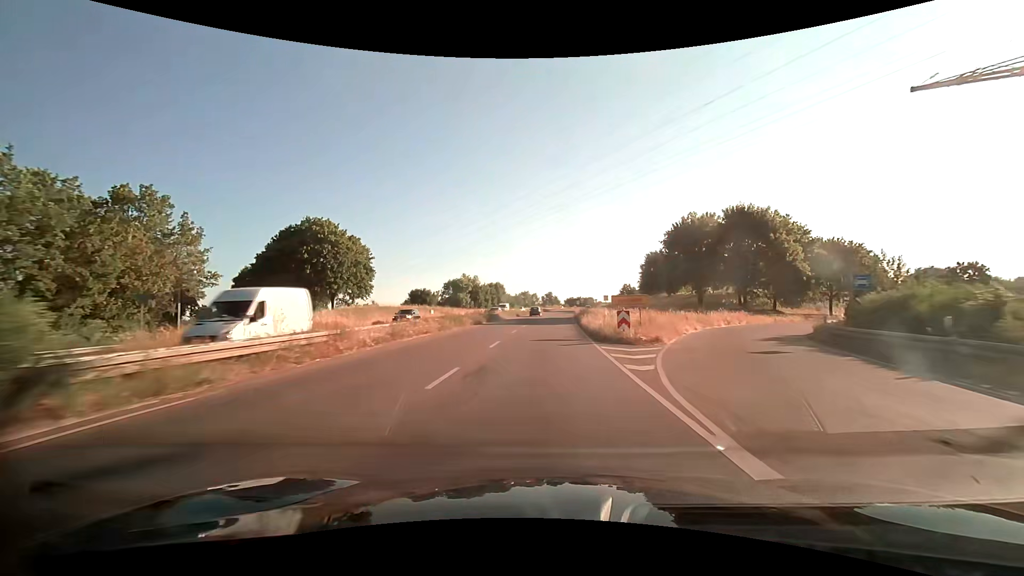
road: trunk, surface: asphalt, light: Day
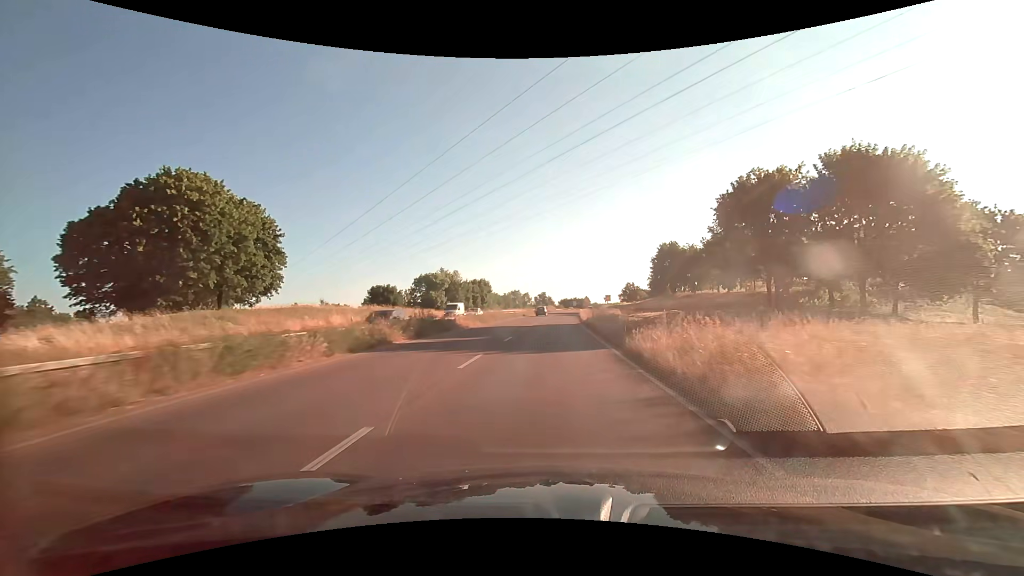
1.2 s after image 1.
(+0.1, +24.6) m; +1°
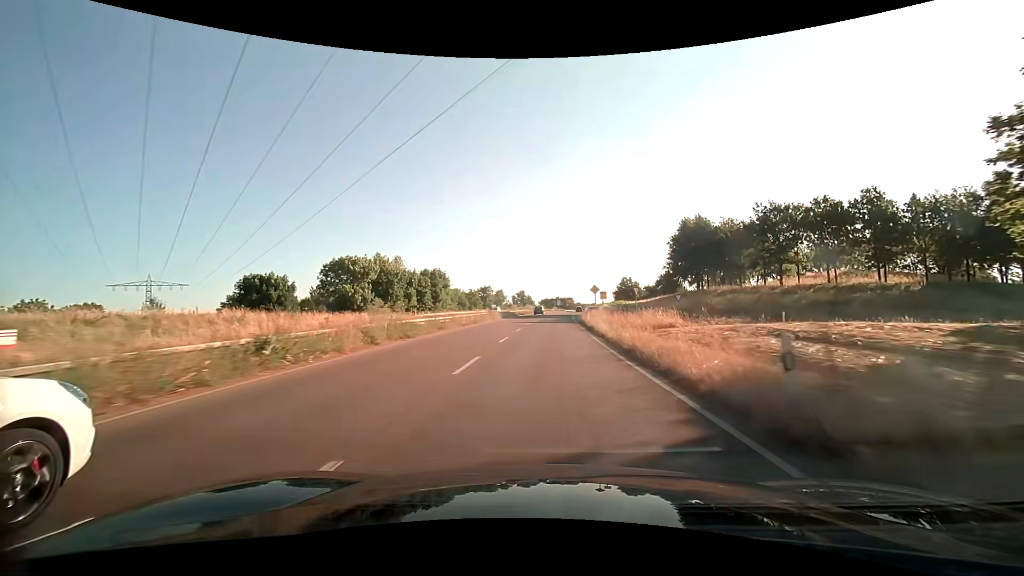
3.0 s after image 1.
(+0.7, +36.9) m; +2°
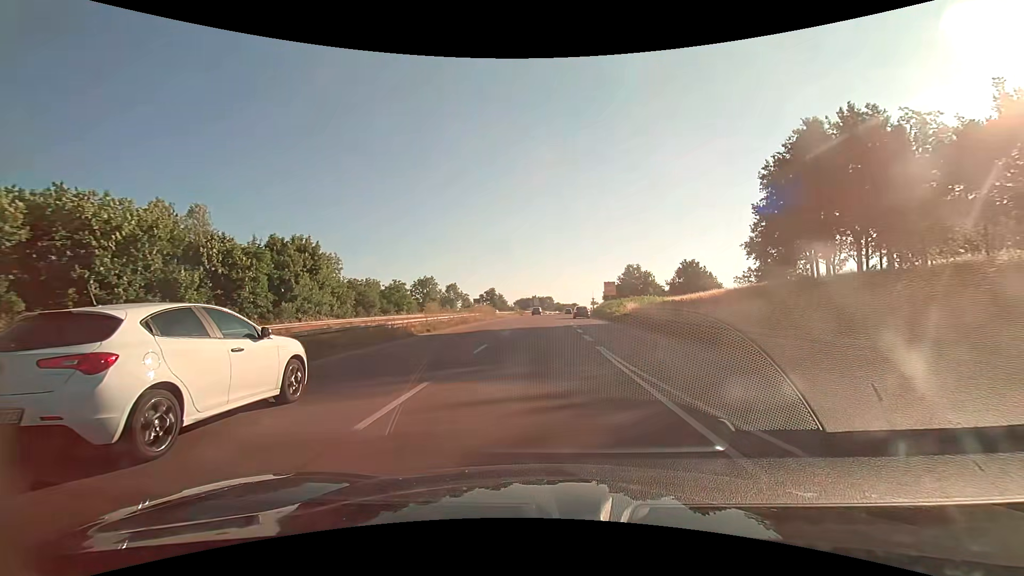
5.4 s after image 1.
(+1.2, +49.2) m; +3°
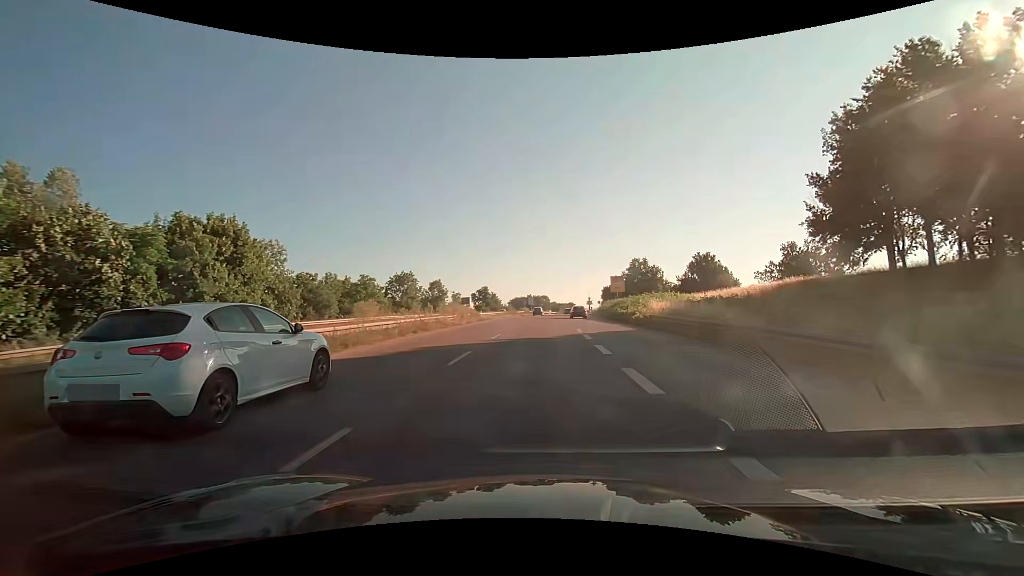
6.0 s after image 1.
(0.0, +12.3) m; 0°
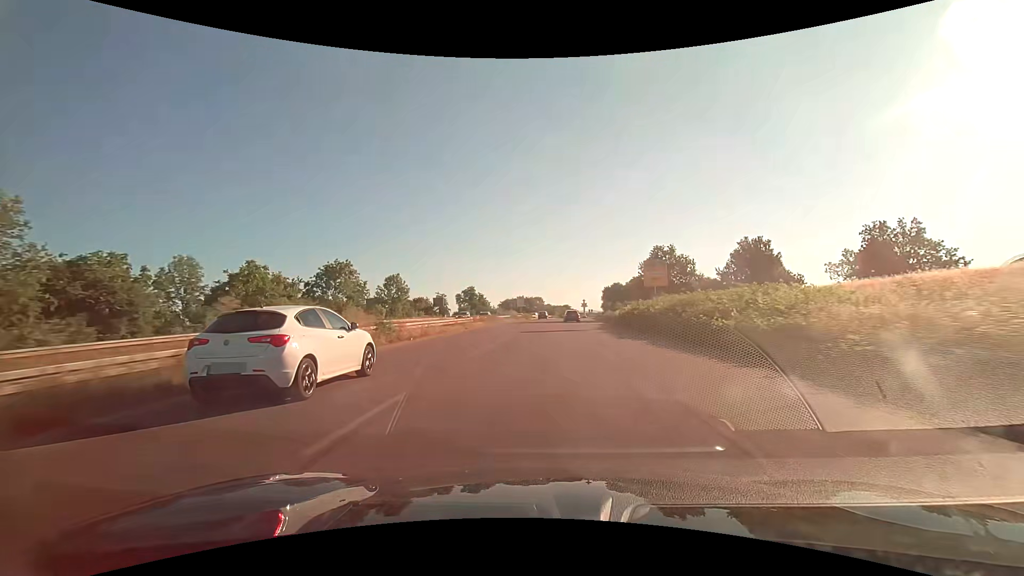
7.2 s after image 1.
(+0.2, +24.6) m; +1°
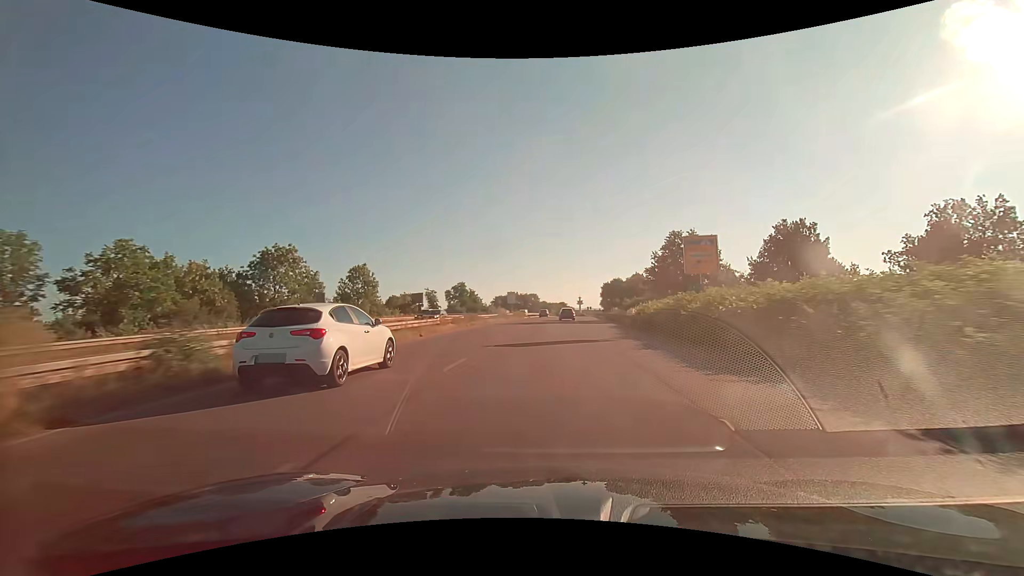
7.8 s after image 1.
(0.0, +12.3) m; 0°
